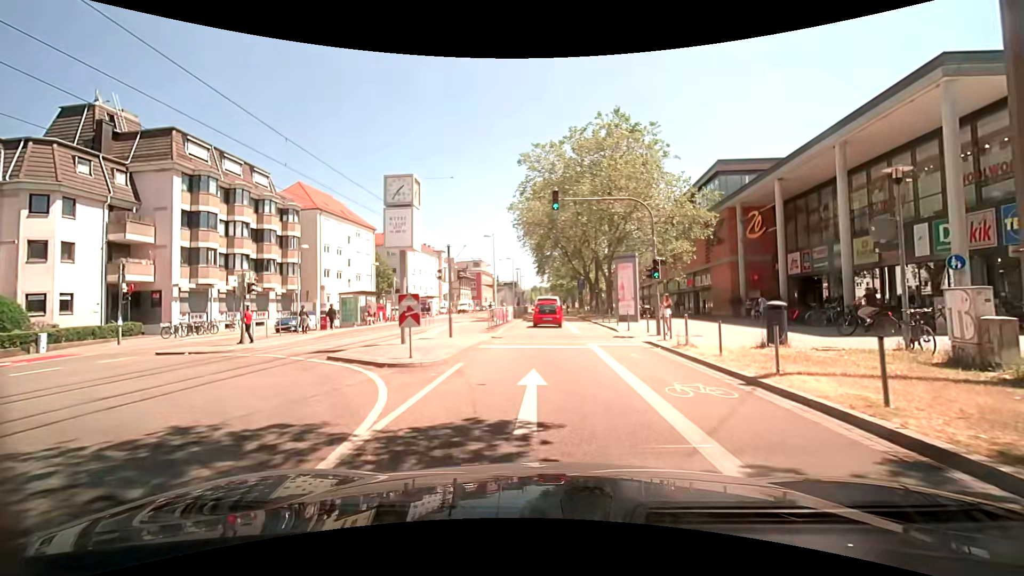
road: secondary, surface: asphalt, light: Day
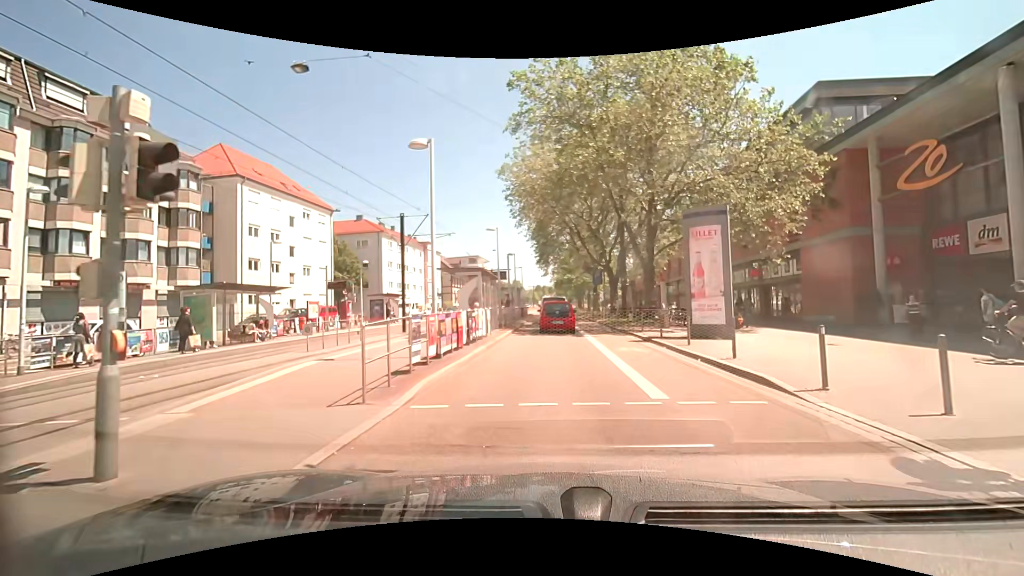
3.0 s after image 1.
(-0.1, +15.9) m; -1°
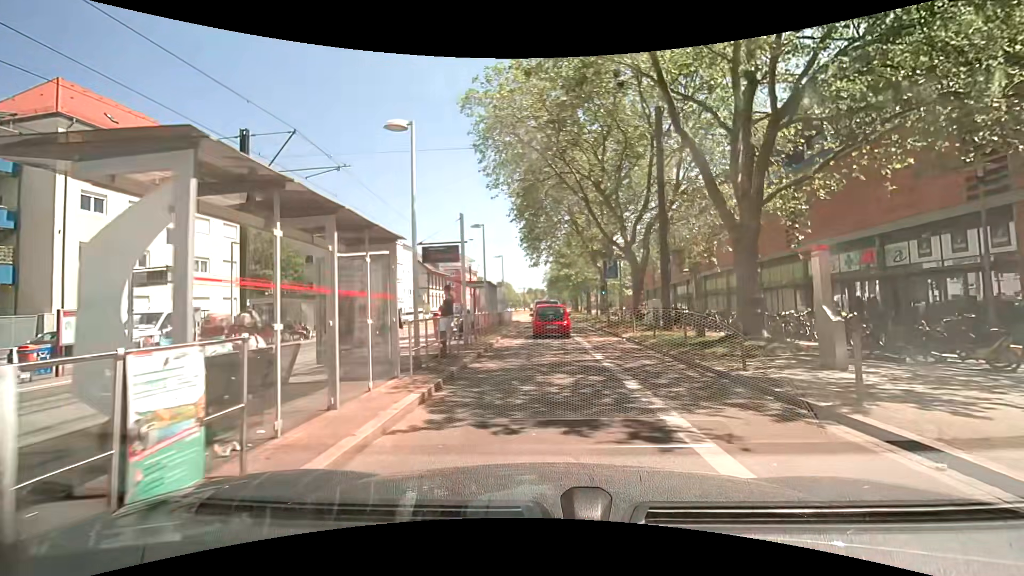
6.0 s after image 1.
(+0.3, +15.2) m; +1°
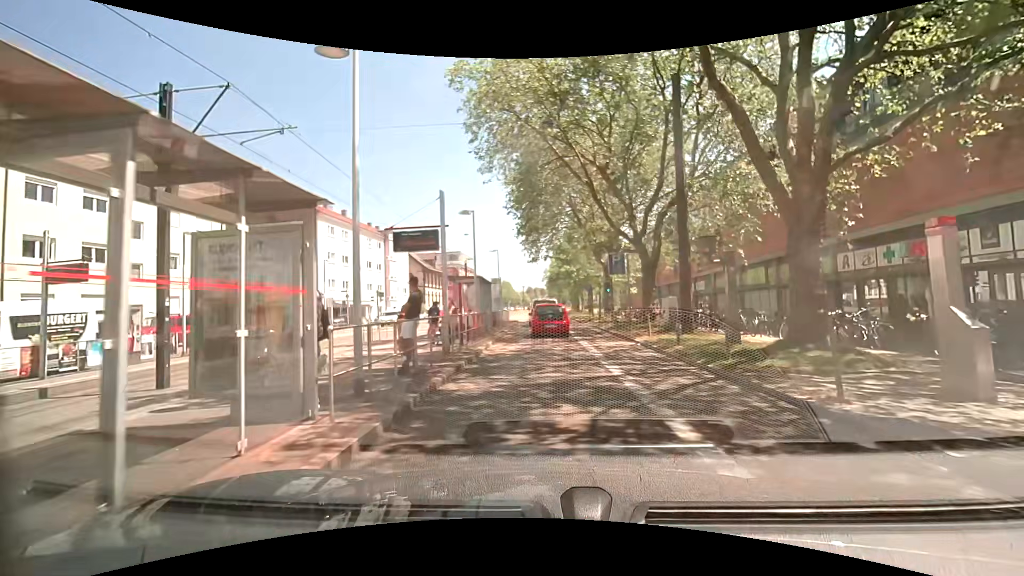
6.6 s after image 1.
(0.0, +3.2) m; 0°
(0, +10) (0, +20) (0, +30) (0, +40) (0, +50) (-1, +60) (-1, +70) (-2, +80) (-1, +90) (-1, +100) m
